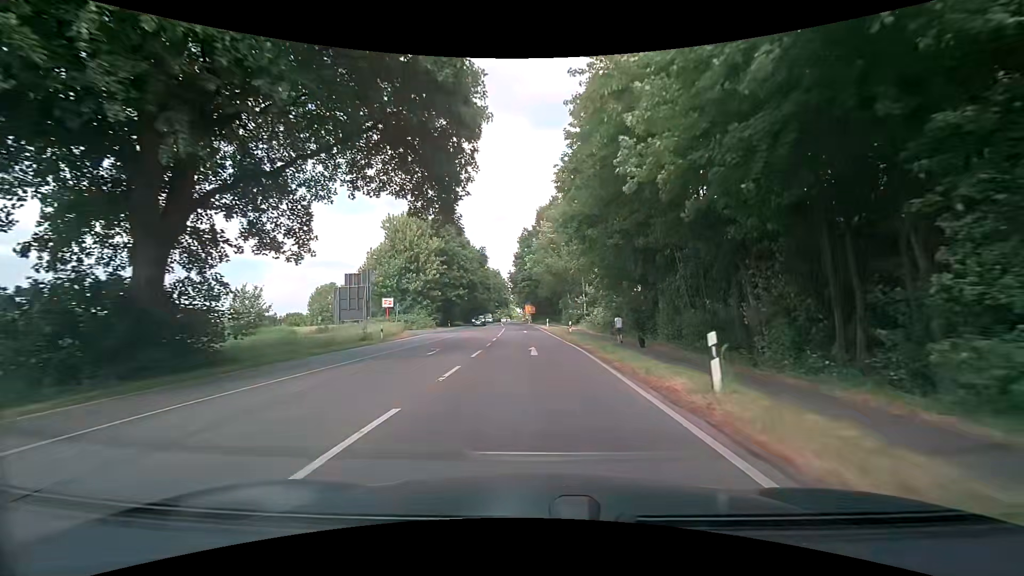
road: secondary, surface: asphalt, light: Day
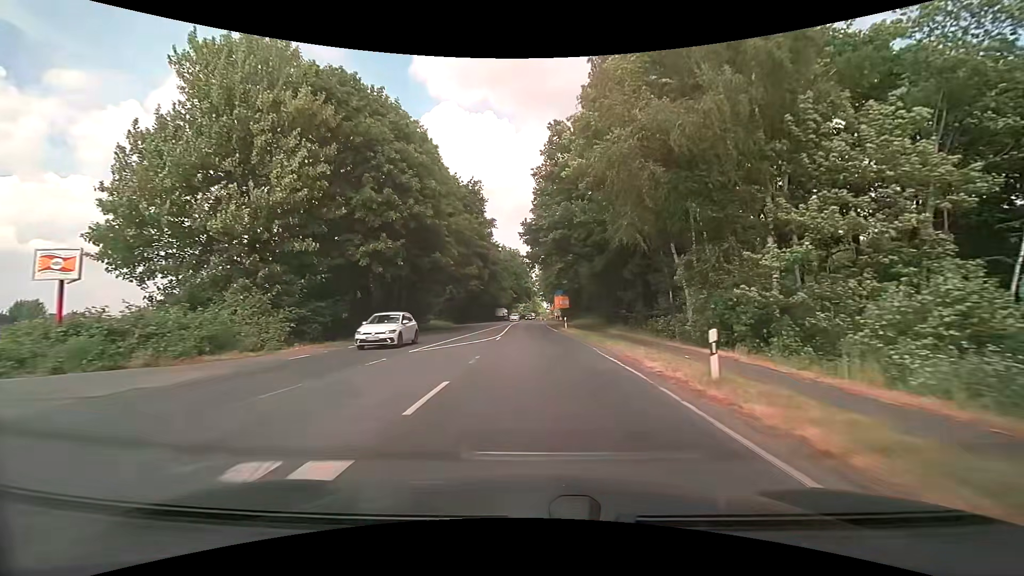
(-0.8, +48.0) m; -3°
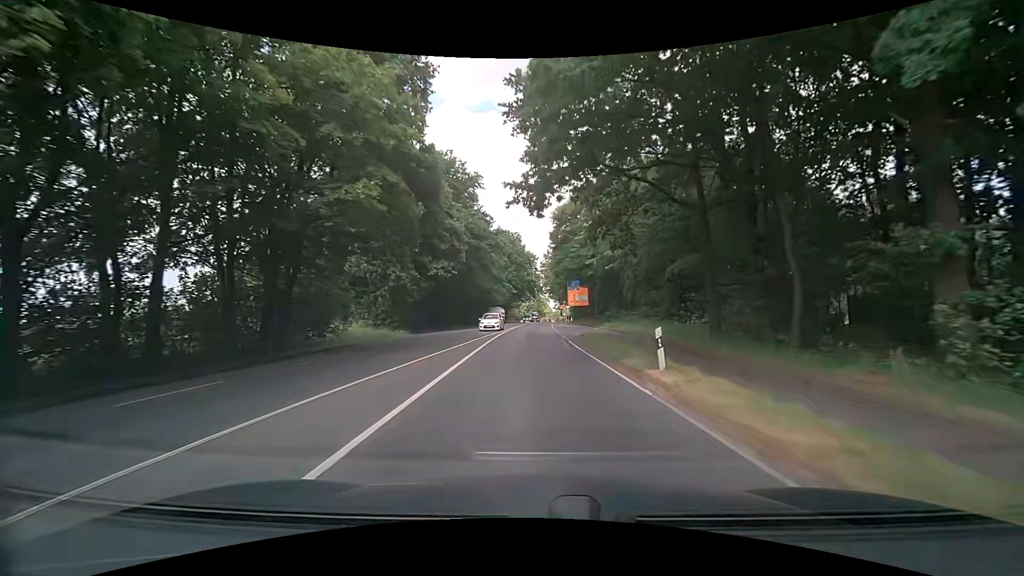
(0.0, +29.0) m; 0°
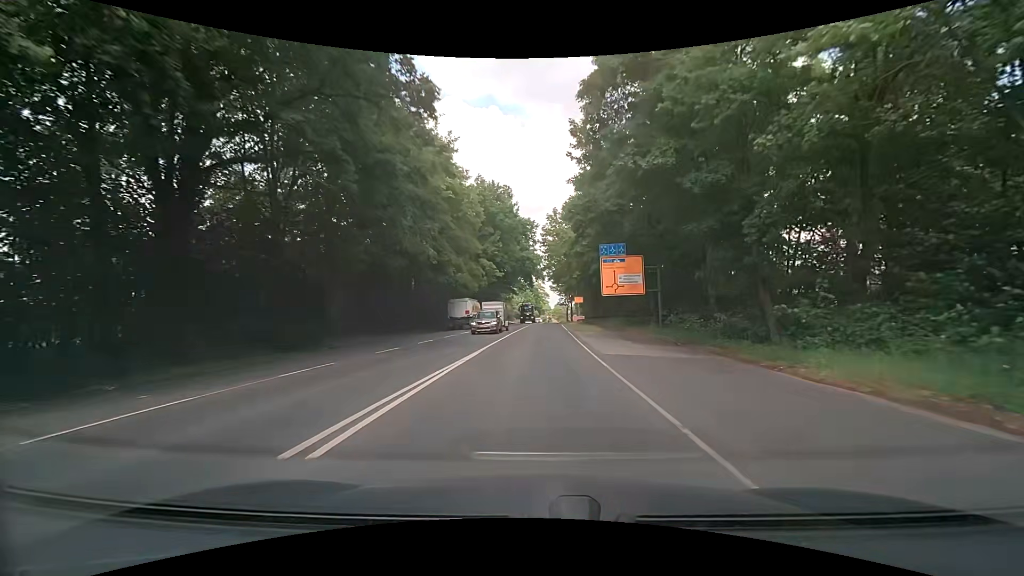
(0.0, +38.9) m; 0°
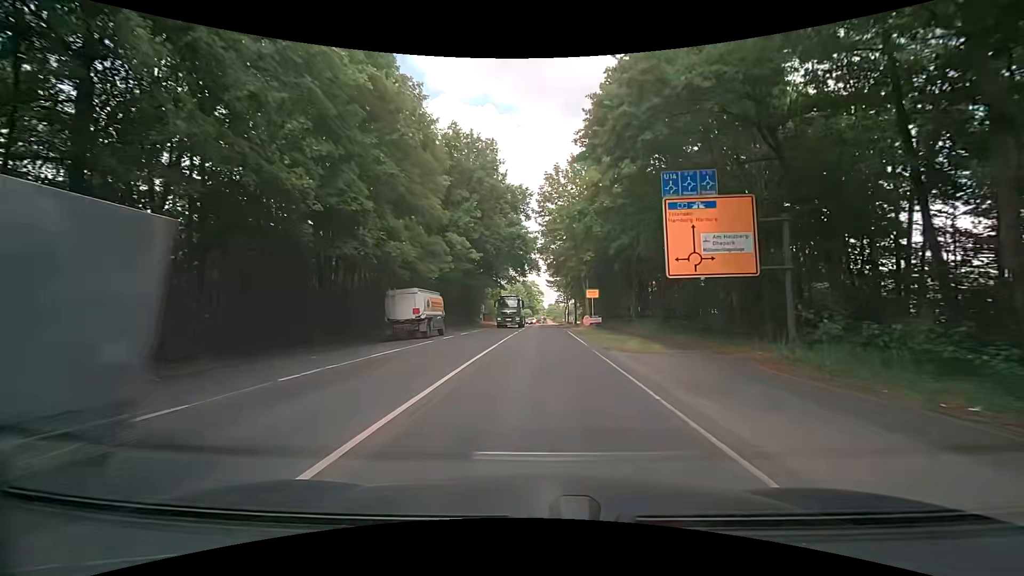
(+0.1, +18.9) m; 0°
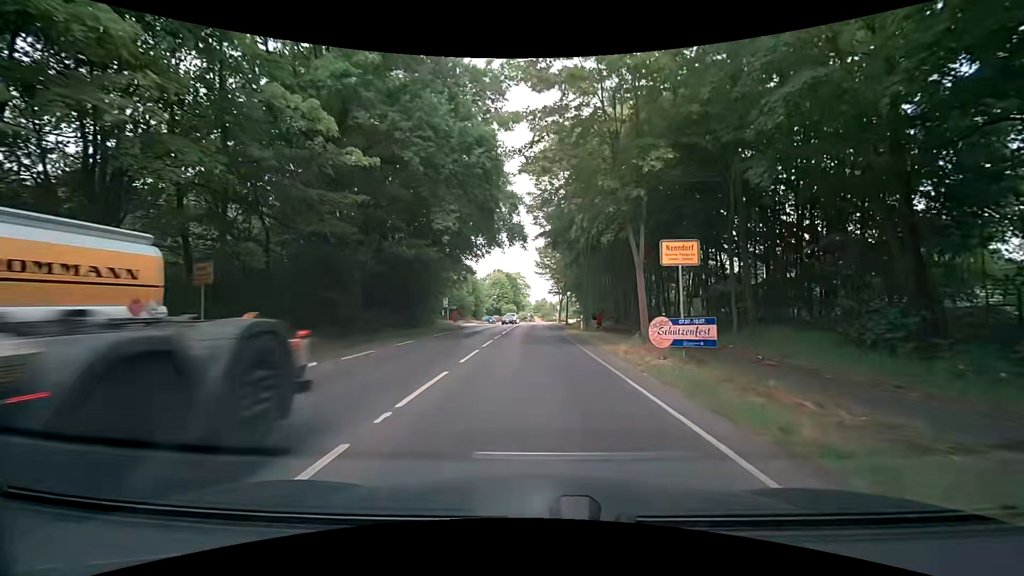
(+0.6, +25.6) m; +2°
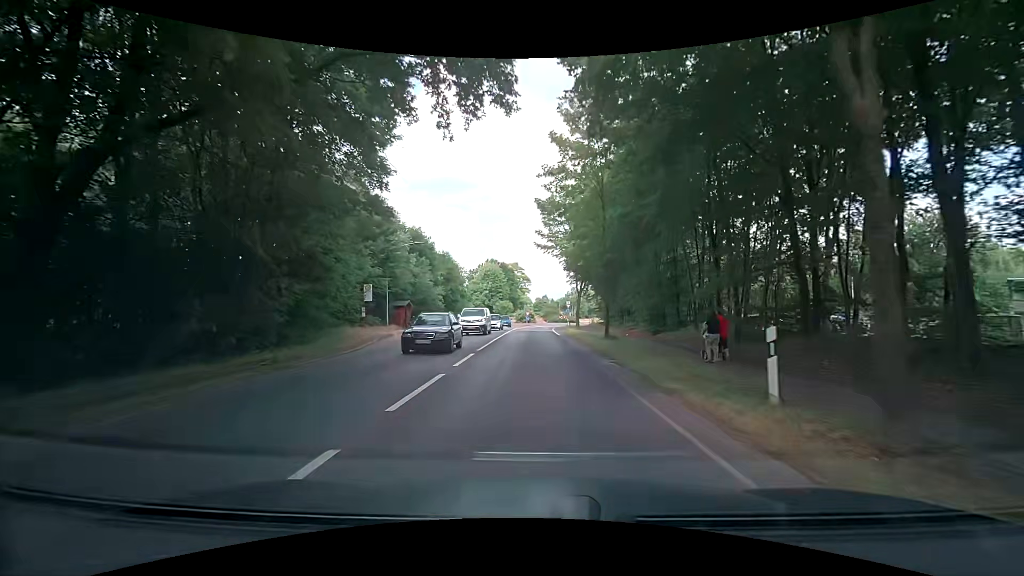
(+0.1, +30.2) m; -1°
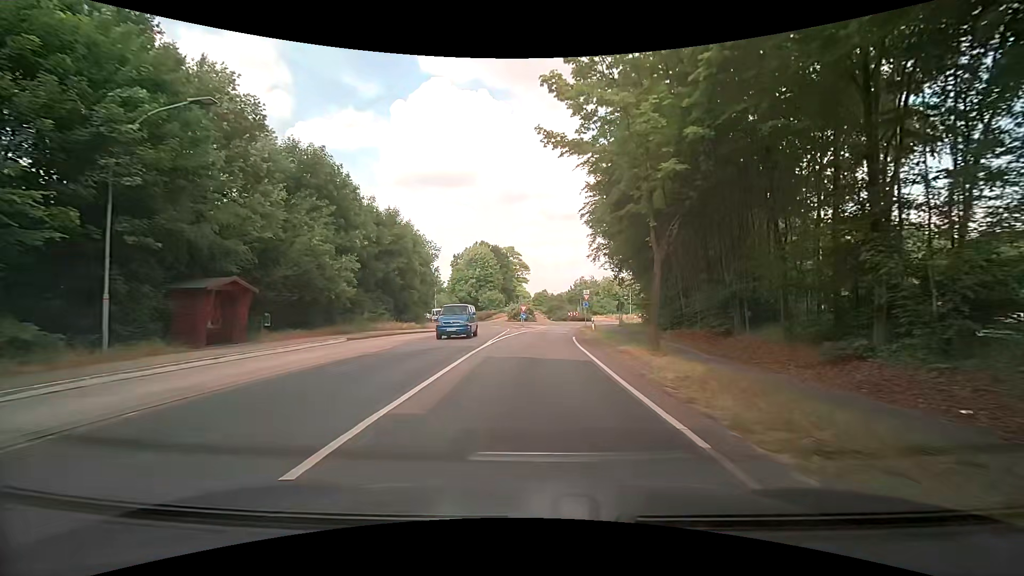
(0.0, +28.1) m; +1°
